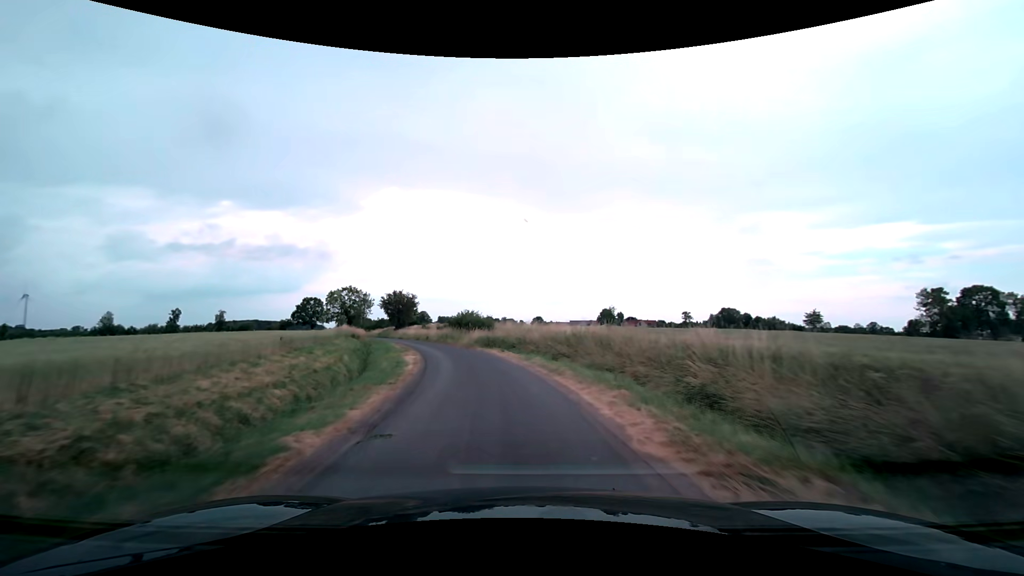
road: unclassified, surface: asphalt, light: Day
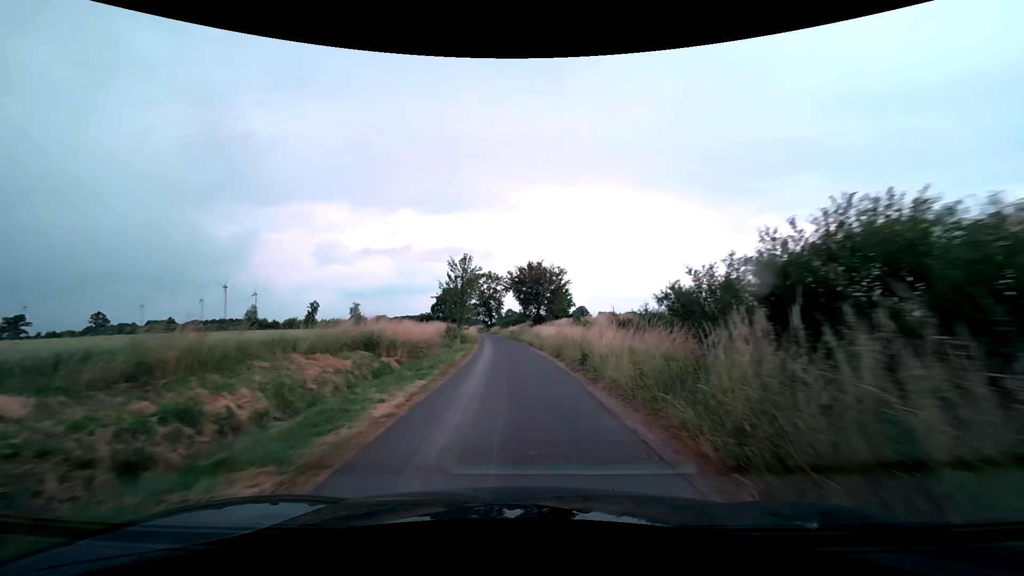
(-7.3, +41.6) m; -18°
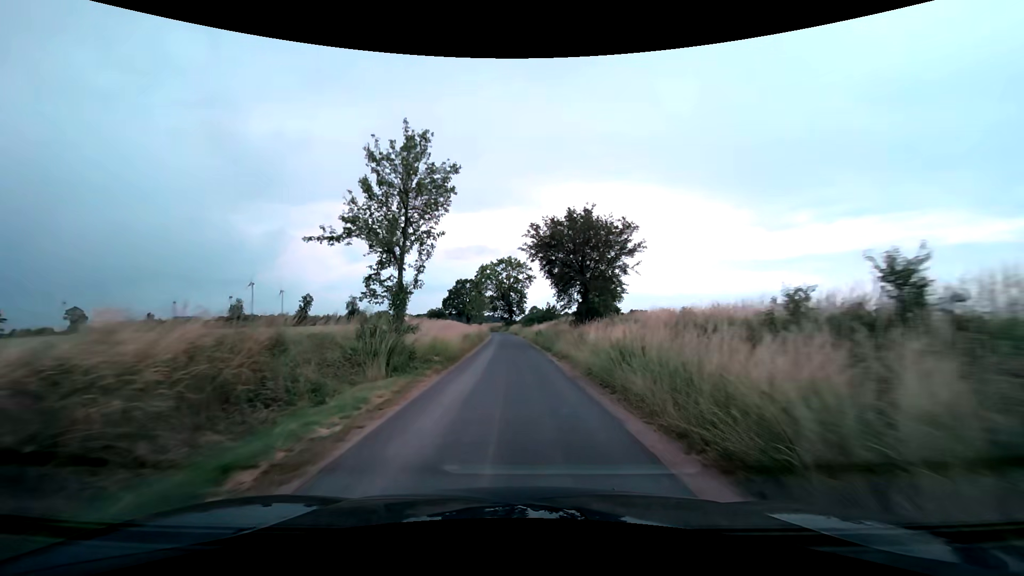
(-0.7, +26.4) m; -3°
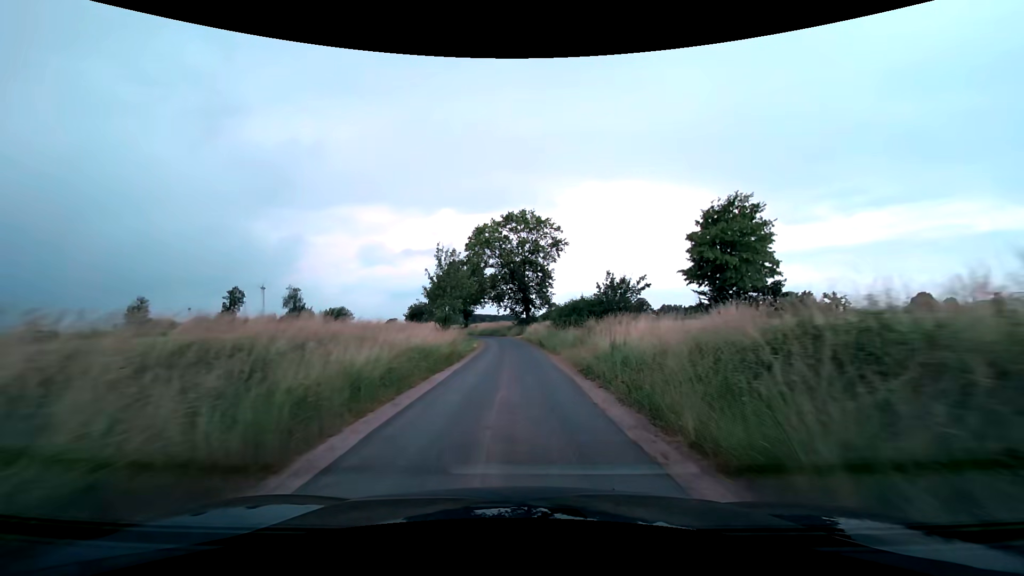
(-1.4, +45.4) m; -2°
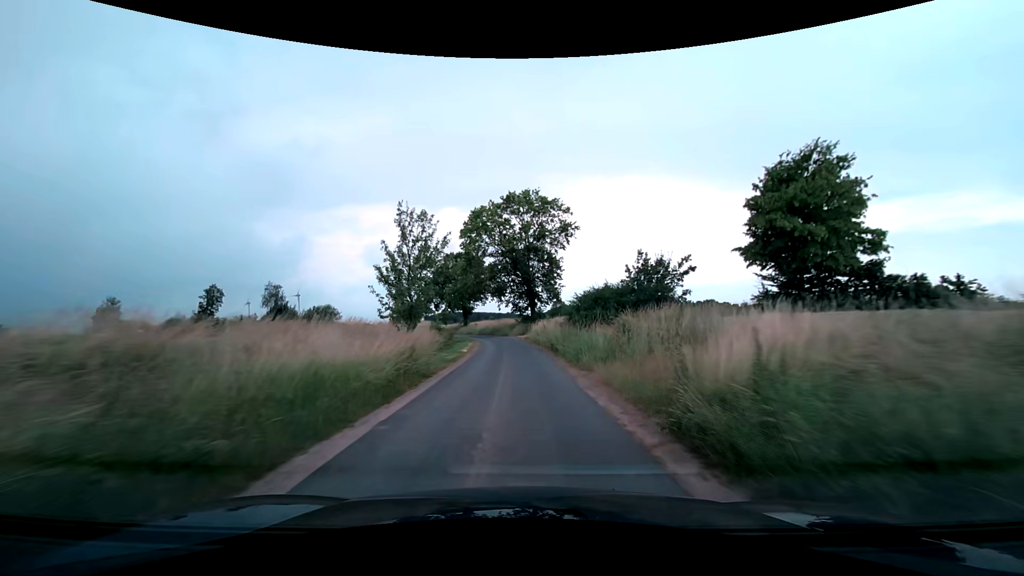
(0.0, +9.0) m; 0°
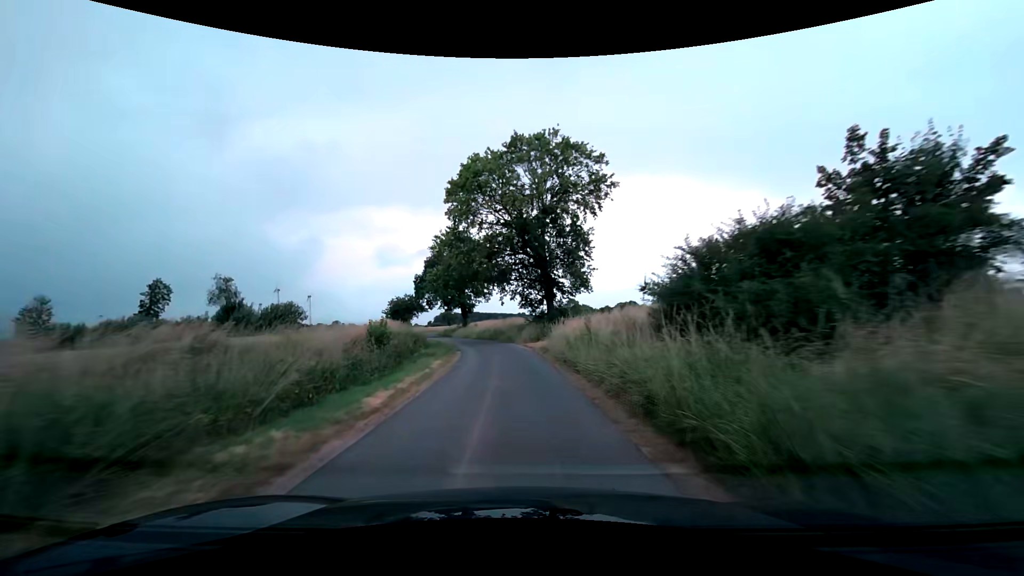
(-0.2, +17.7) m; -1°
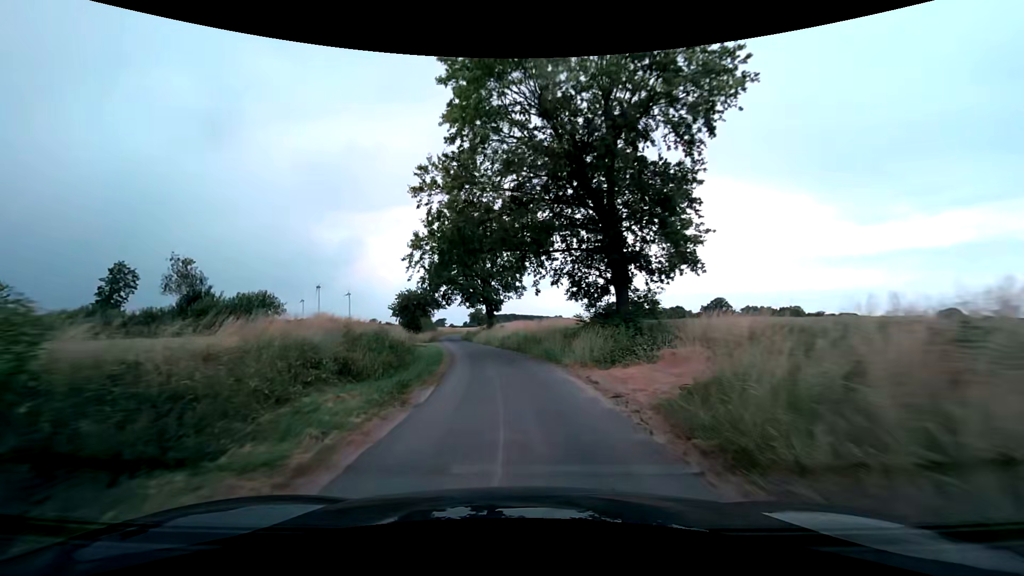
(-0.6, +17.2) m; -4°
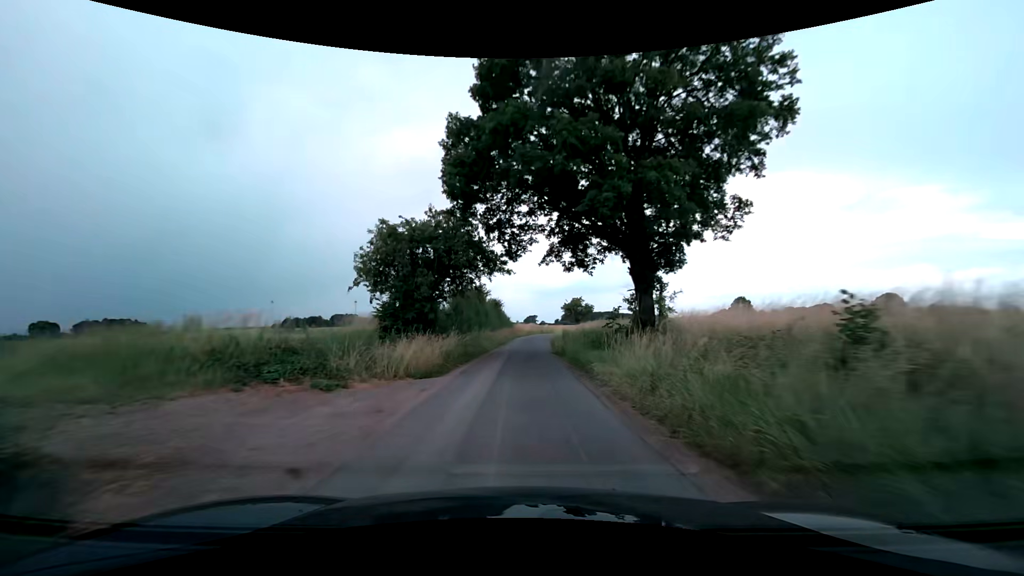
(-4.8, +42.4) m; -11°
(0, +10) (0, +20) (0, +30) (0, +40) (+1, +50) (+2, +60) (+3, +70) (+5, +80) (+7, +89) (+10, +99) m
